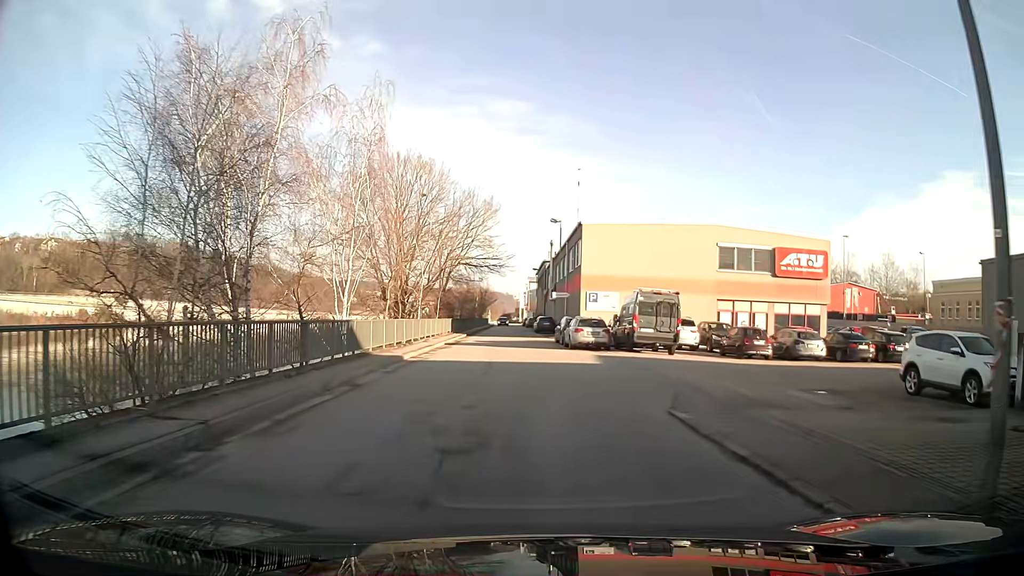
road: unclassified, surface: asphalt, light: Day
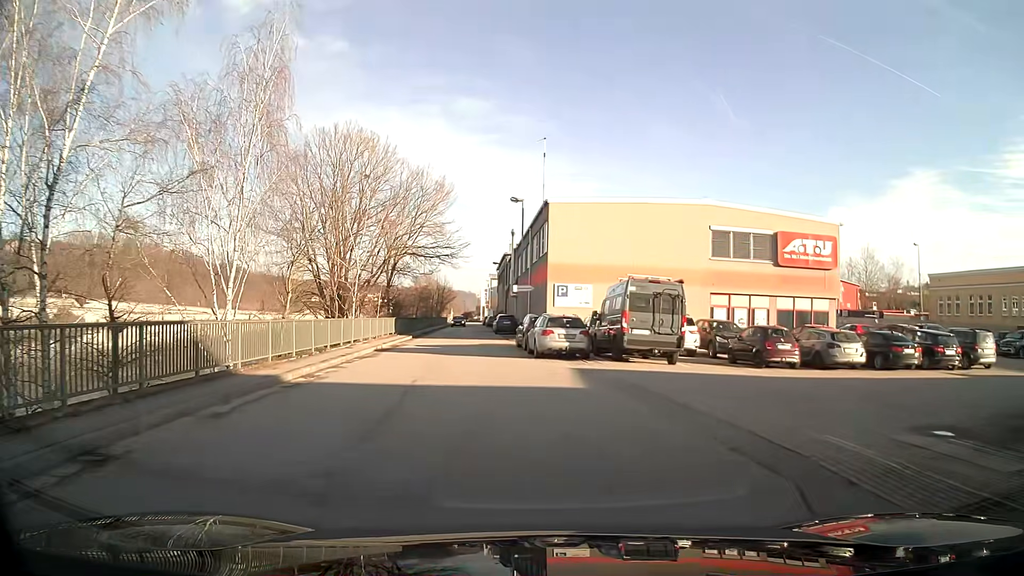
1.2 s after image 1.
(+0.2, +7.3) m; +2°
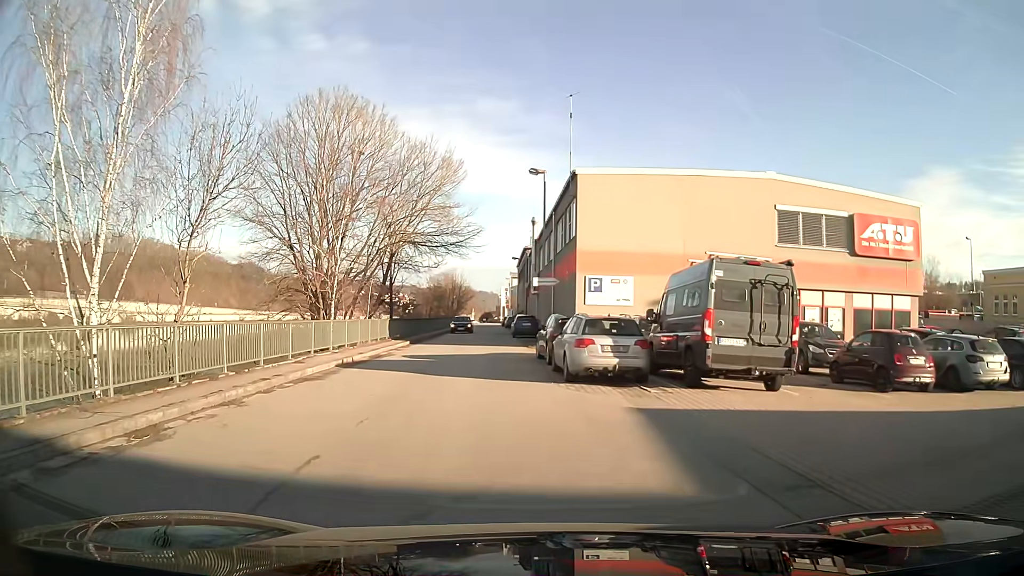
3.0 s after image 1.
(-0.1, +7.3) m; -3°
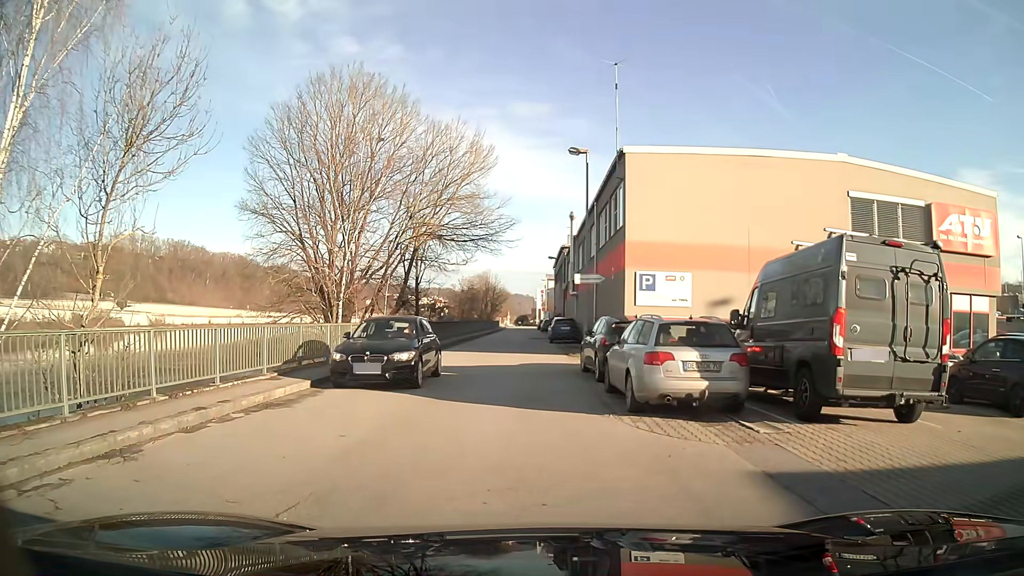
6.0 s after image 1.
(0.0, +4.0) m; -1°
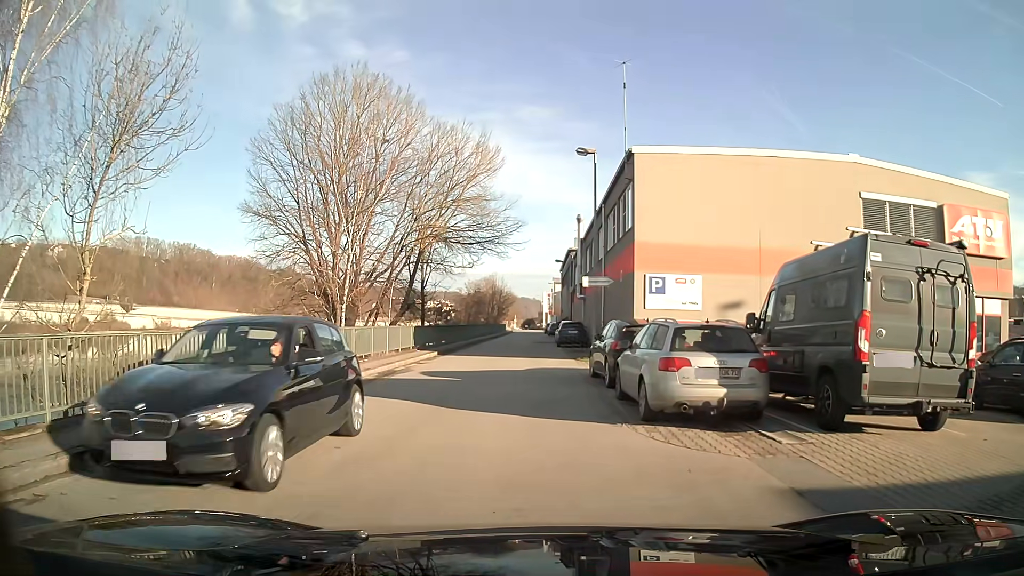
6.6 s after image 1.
(0.0, +0.6) m; -3°
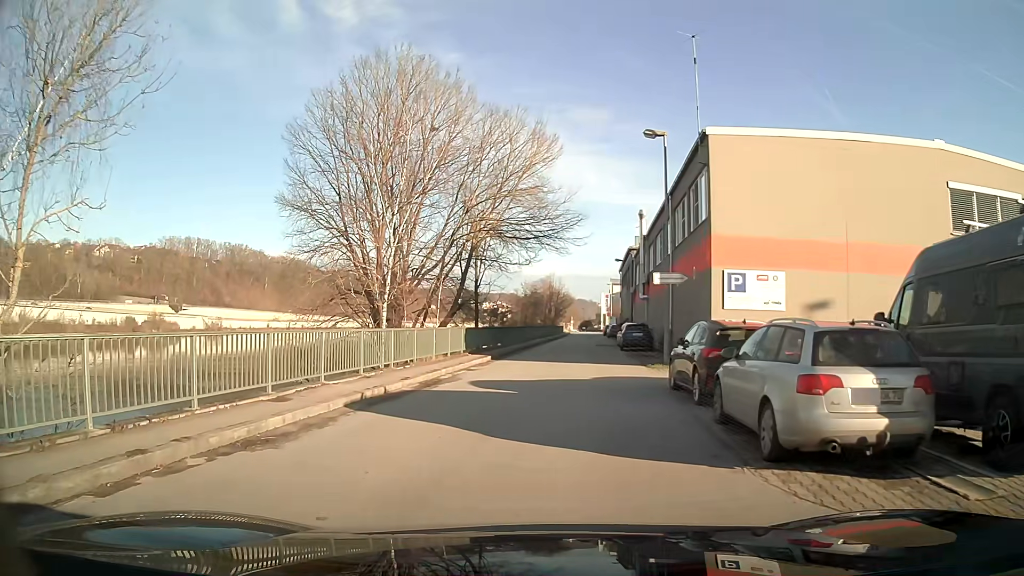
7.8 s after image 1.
(-0.1, +3.0) m; -4°
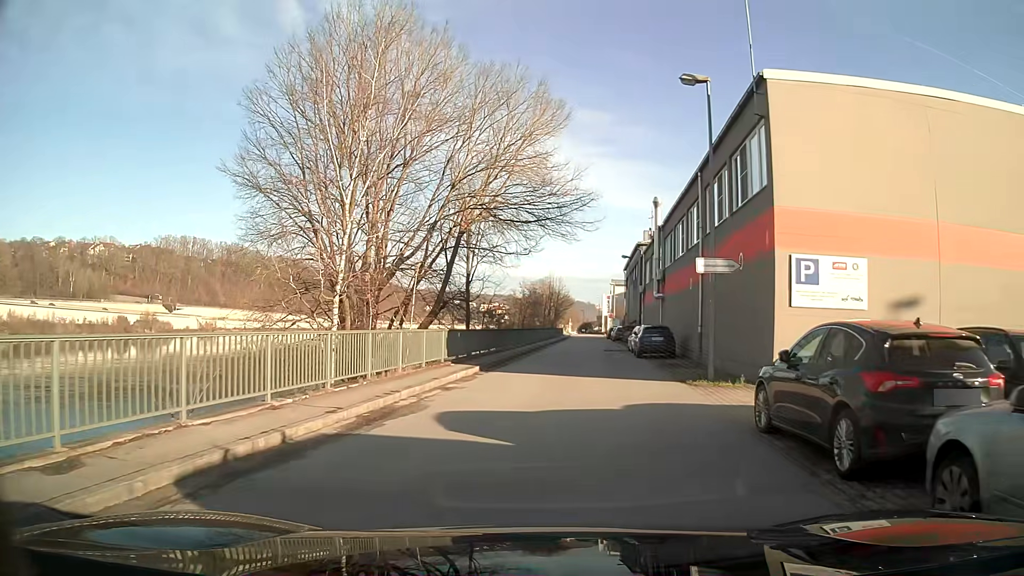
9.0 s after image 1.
(0.0, +6.0) m; +2°
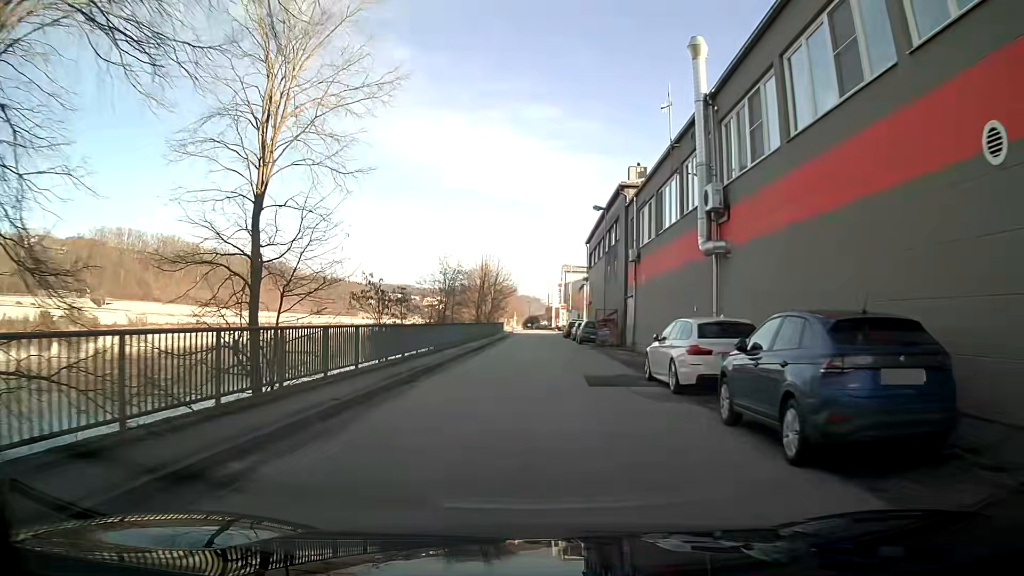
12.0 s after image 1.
(+1.2, +24.1) m; +4°
